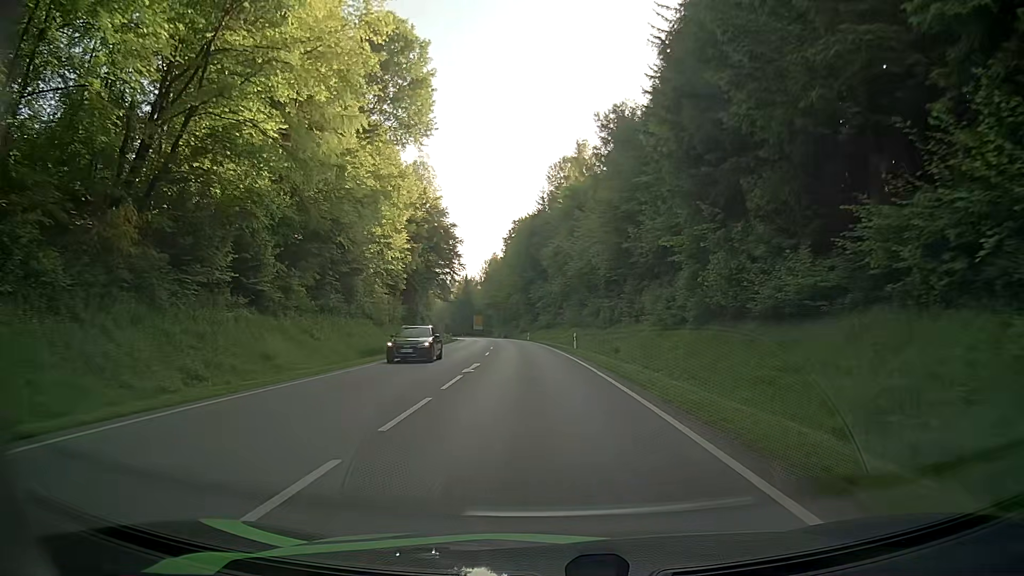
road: secondary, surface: asphalt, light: Day
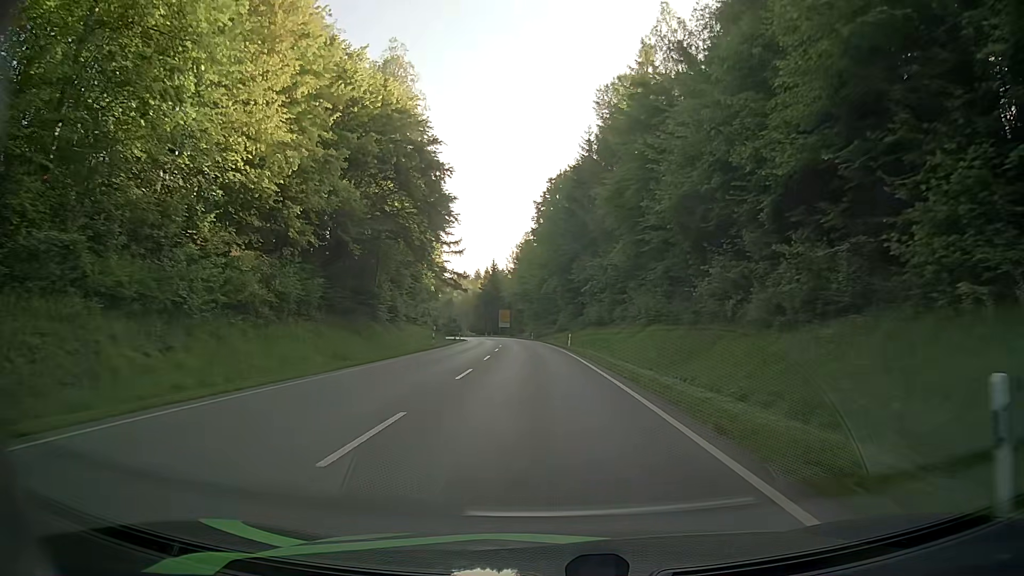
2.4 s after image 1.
(-1.2, +38.4) m; -4°
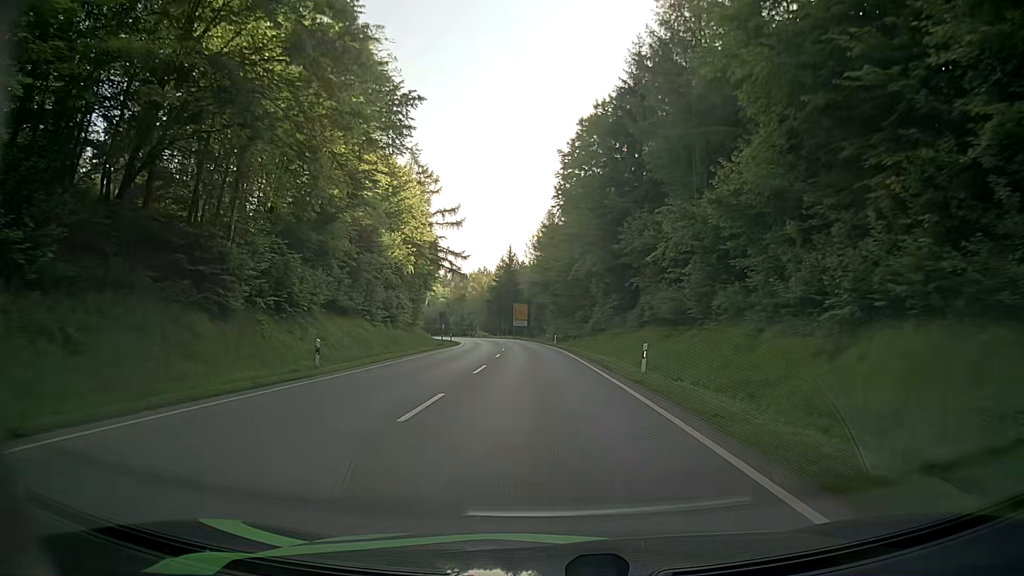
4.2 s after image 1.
(-0.5, +30.0) m; -2°
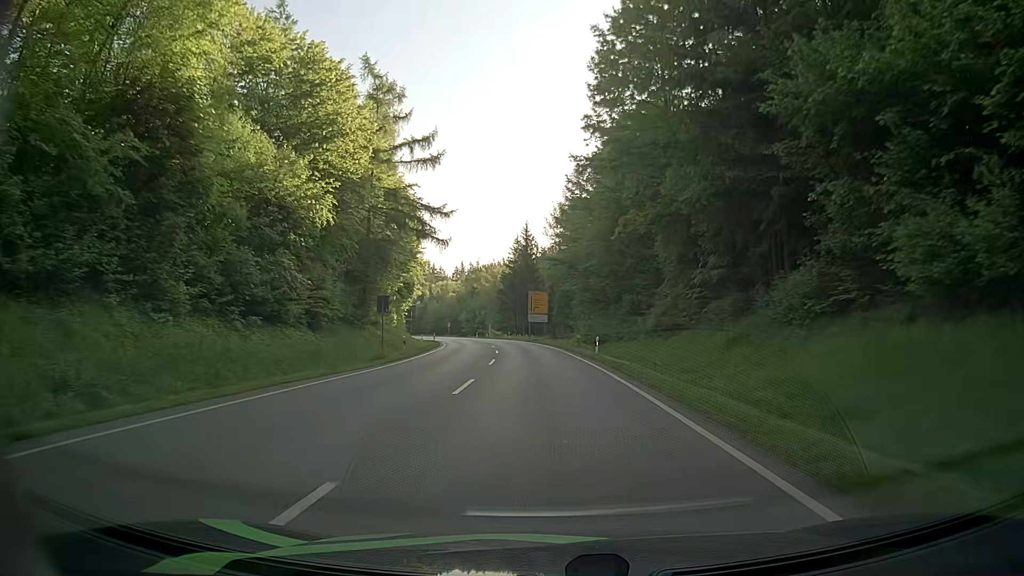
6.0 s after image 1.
(-0.5, +31.1) m; -2°
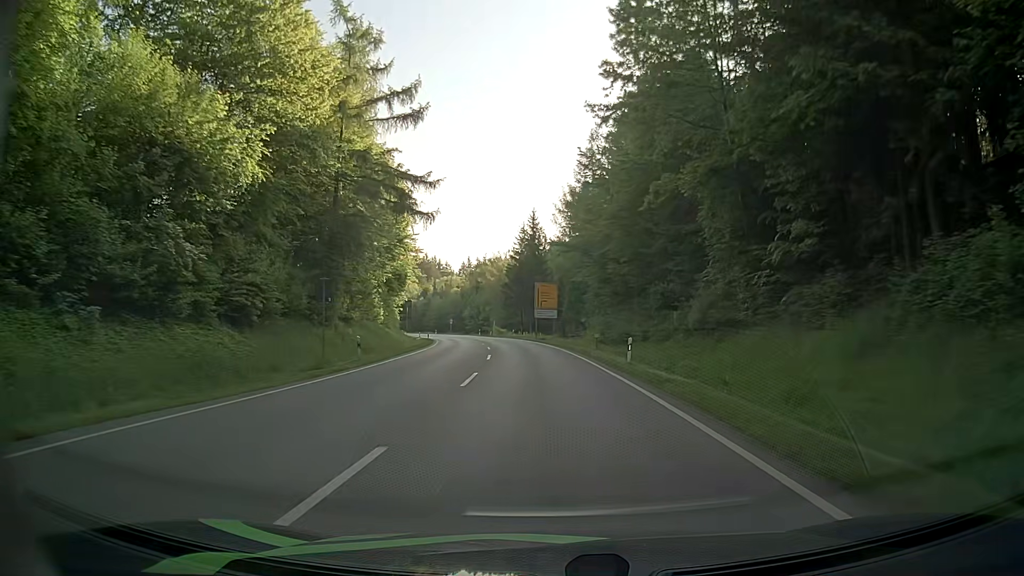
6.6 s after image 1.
(0.0, +10.6) m; -1°
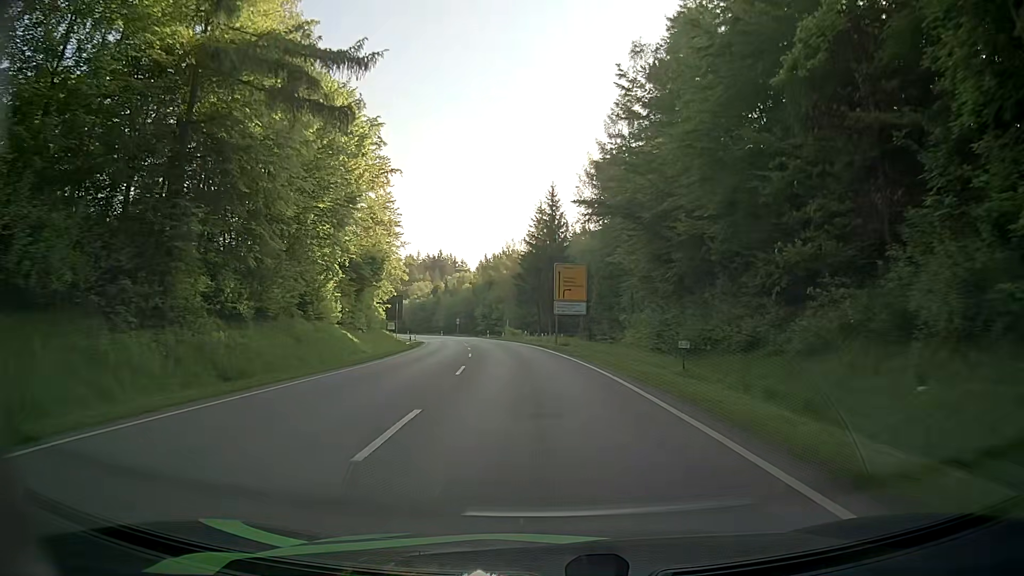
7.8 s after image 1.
(-0.4, +20.8) m; -2°
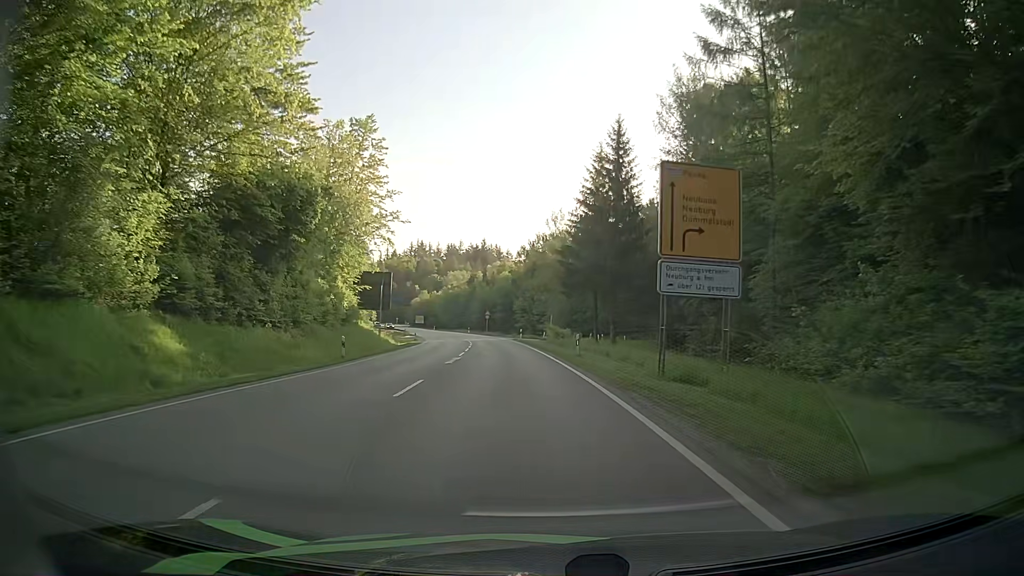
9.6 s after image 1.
(-1.0, +30.1) m; -4°
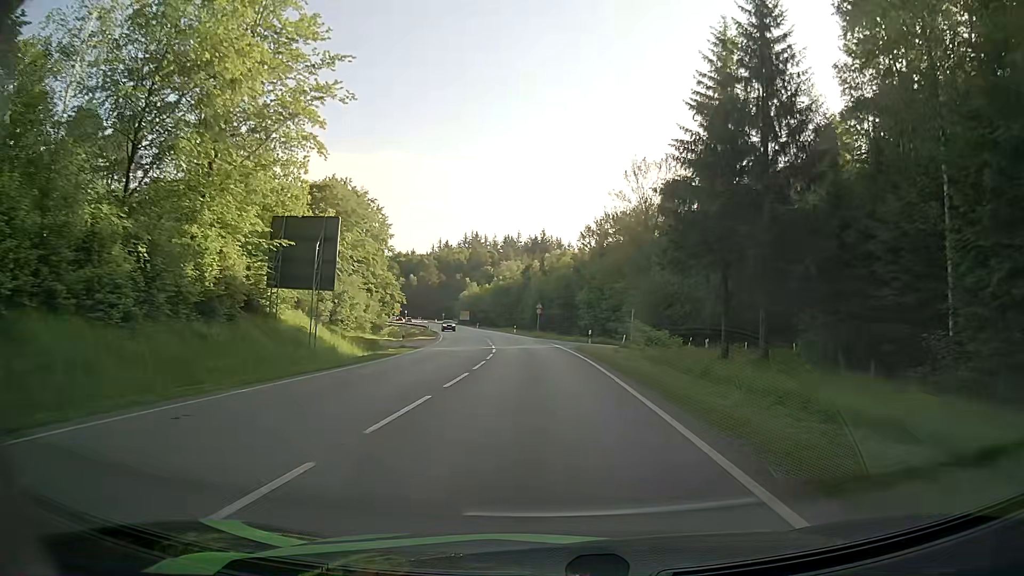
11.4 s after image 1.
(-1.2, +29.3) m; -5°
